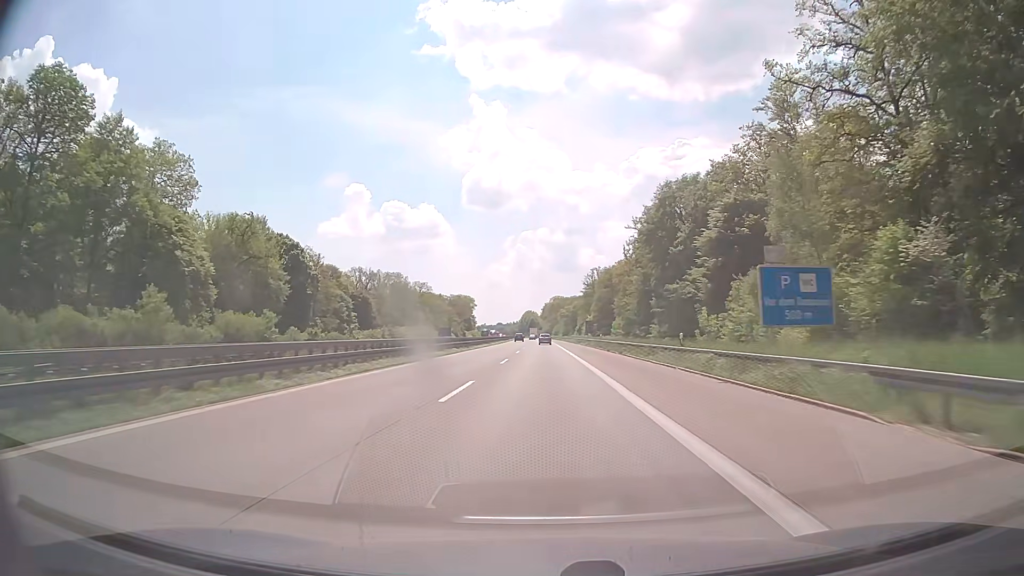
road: motorway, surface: concrete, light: Day
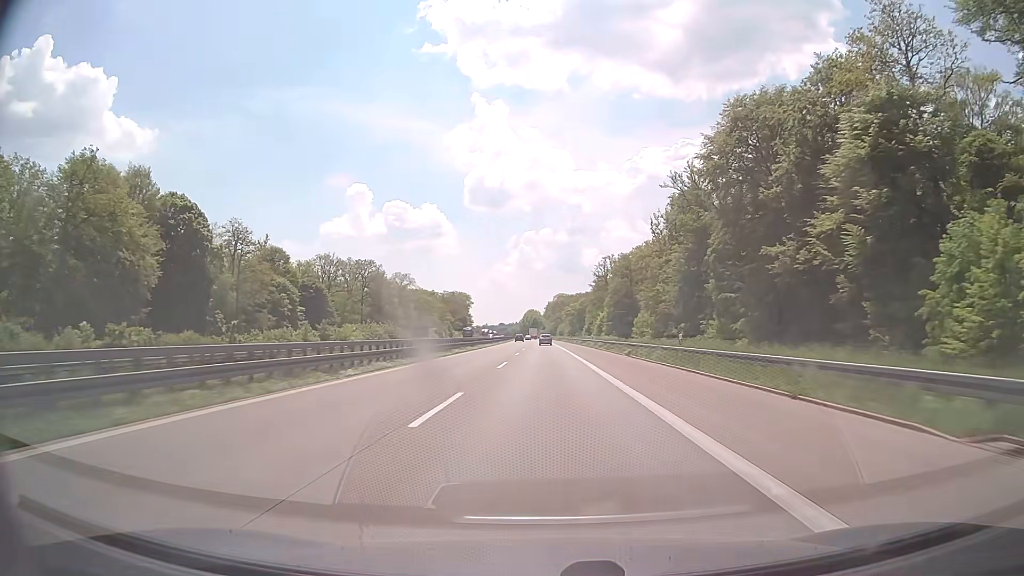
(-0.1, +39.6) m; 0°
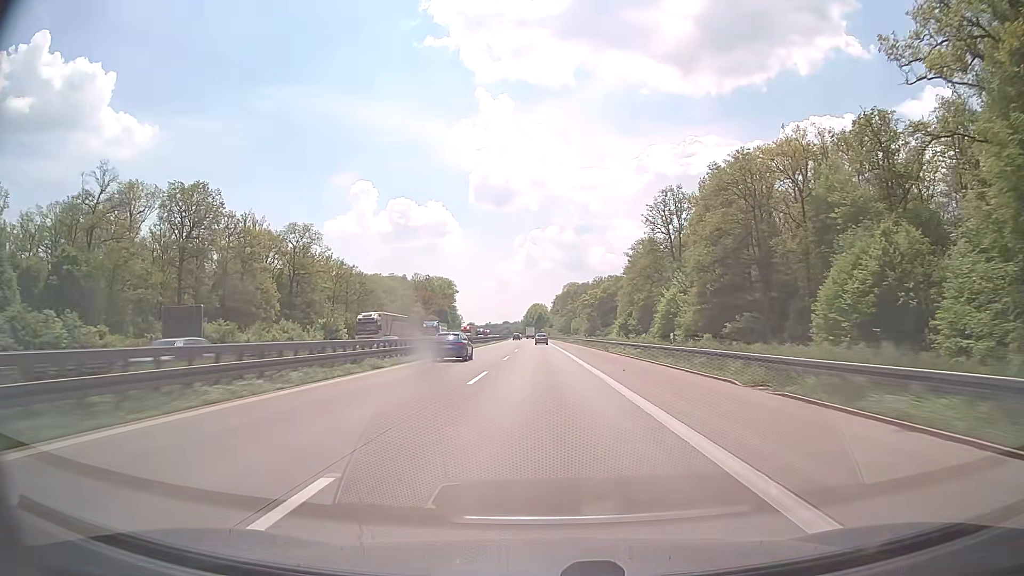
(-0.4, +99.1) m; 0°
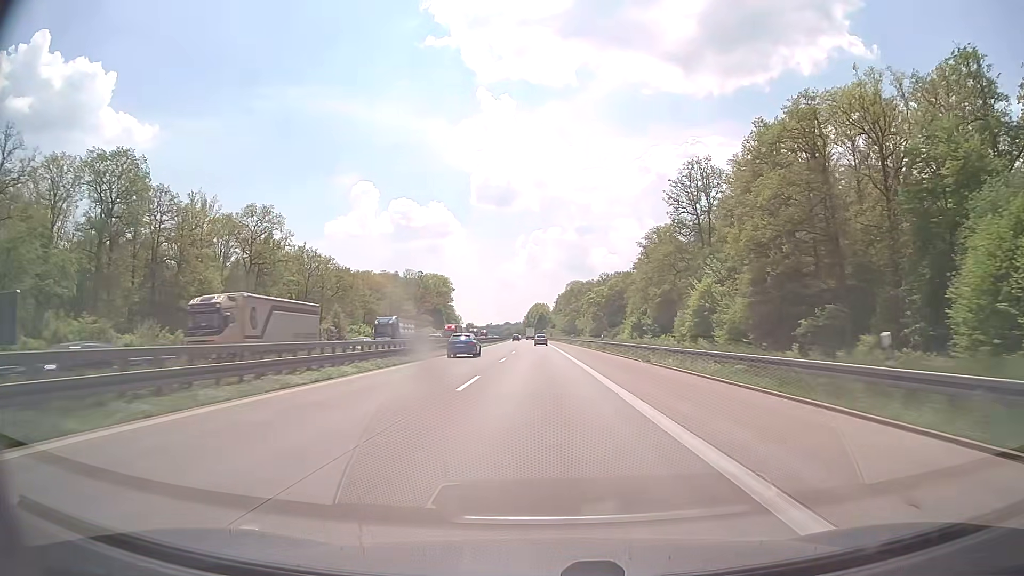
(-0.1, +19.9) m; 0°
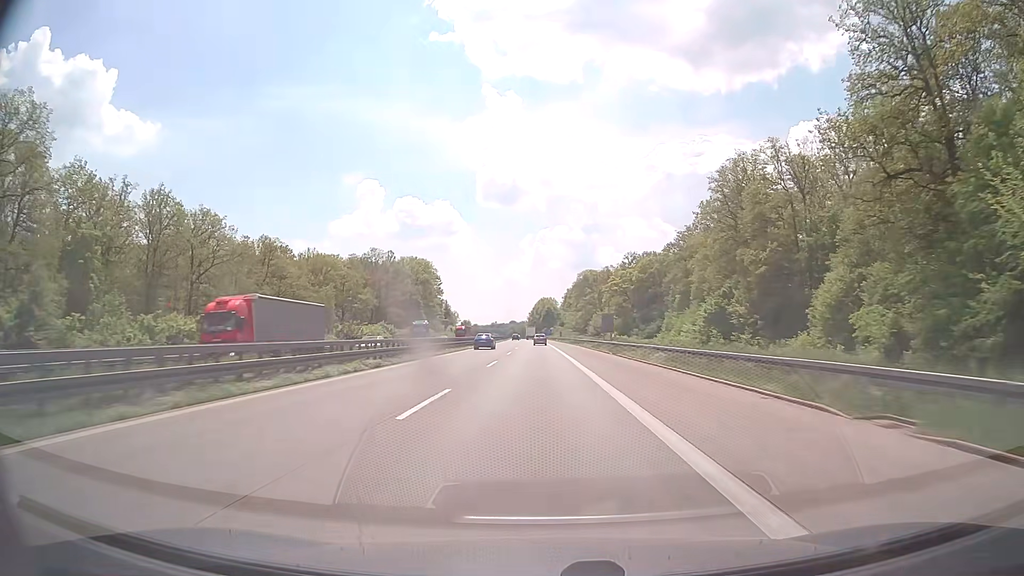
(-0.3, +59.6) m; -1°
(0, +10) (0, +20) (0, +30) (0, +40) (0, +50) (0, +60) (0, +70) (-1, +80) (-1, +90) (-1, +100) m
